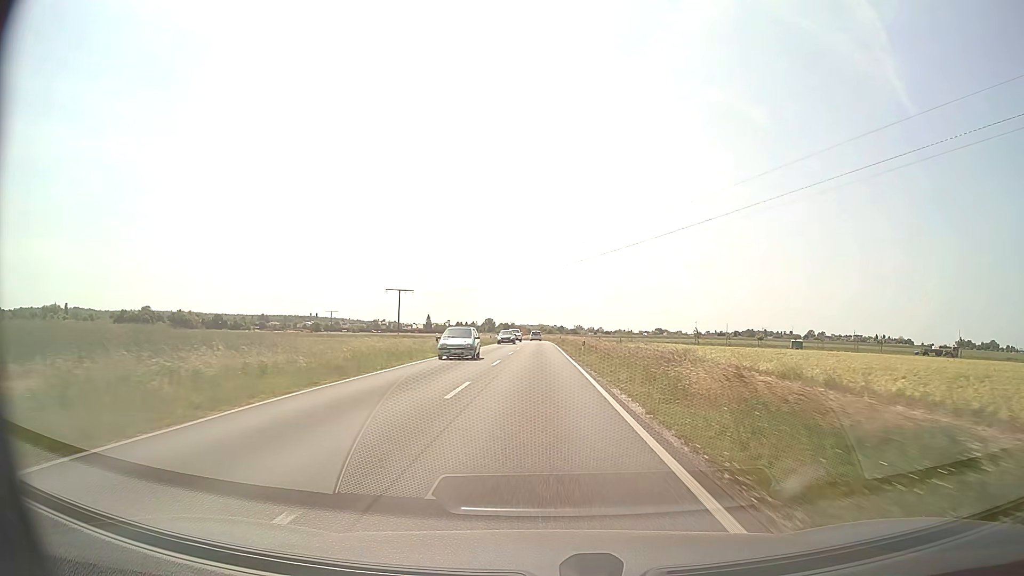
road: secondary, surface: asphalt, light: Day
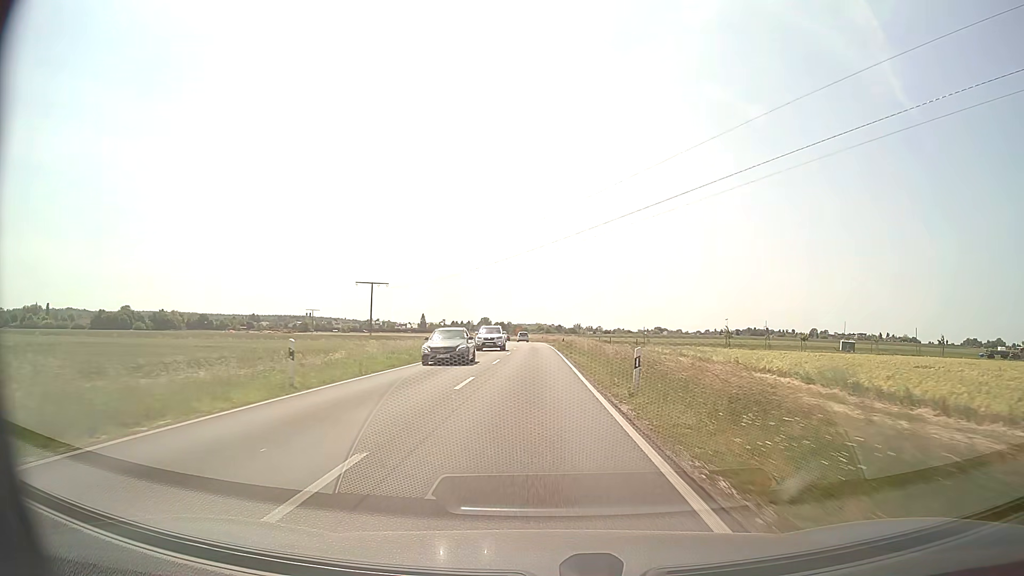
(+0.1, +21.6) m; 0°
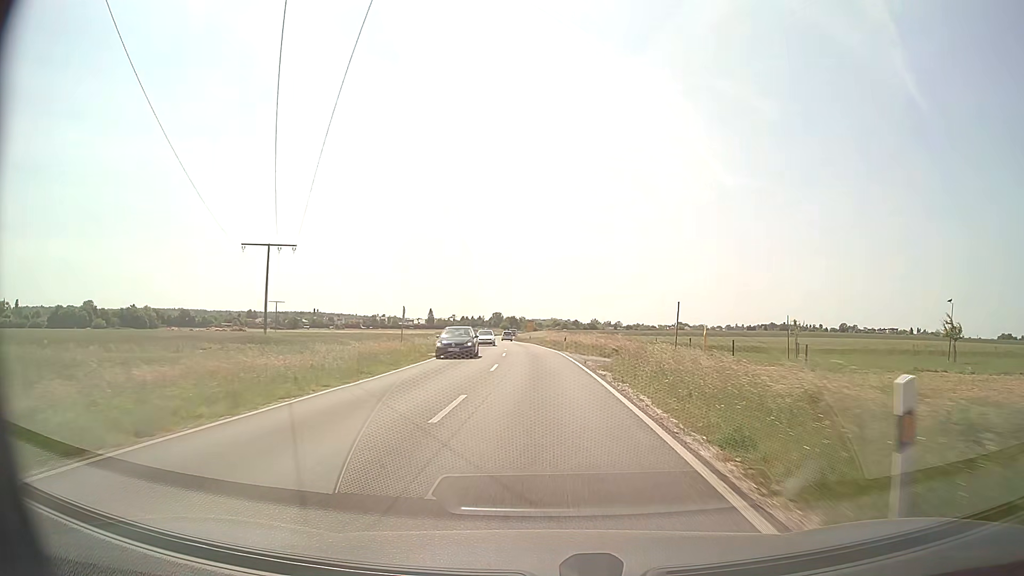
(-0.5, +53.8) m; -1°
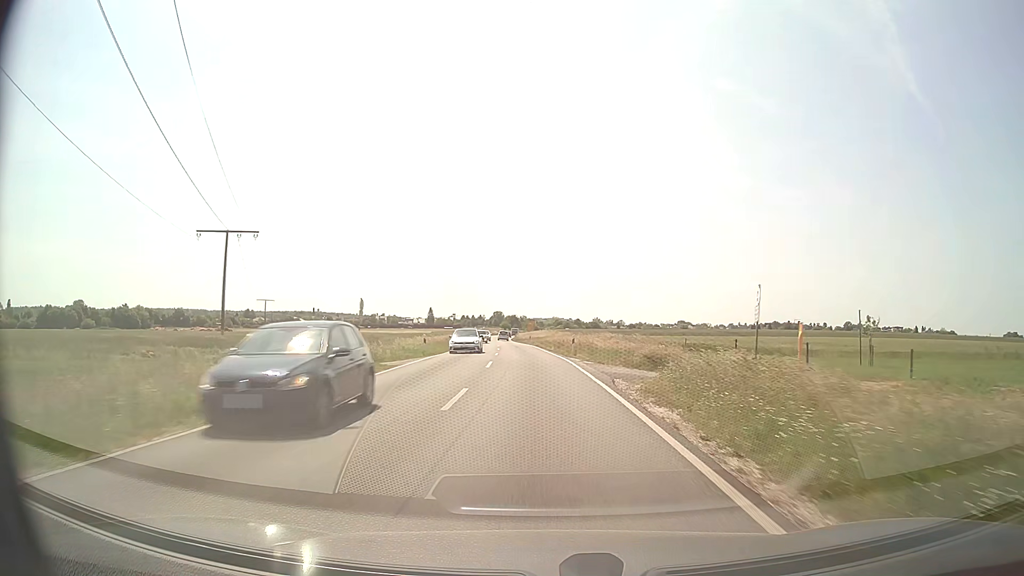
(0.0, +10.6) m; 0°
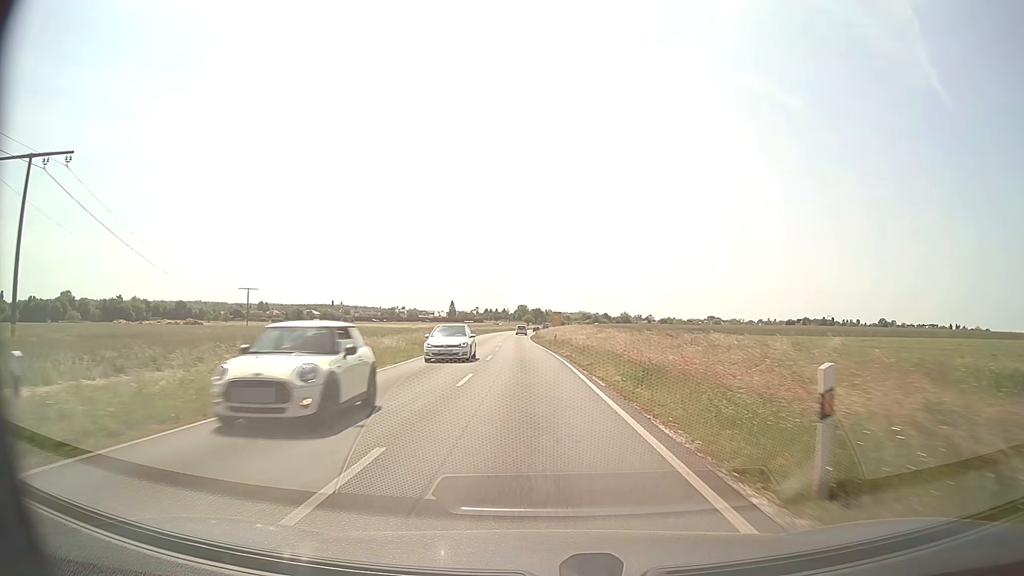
(-0.5, +31.4) m; -2°
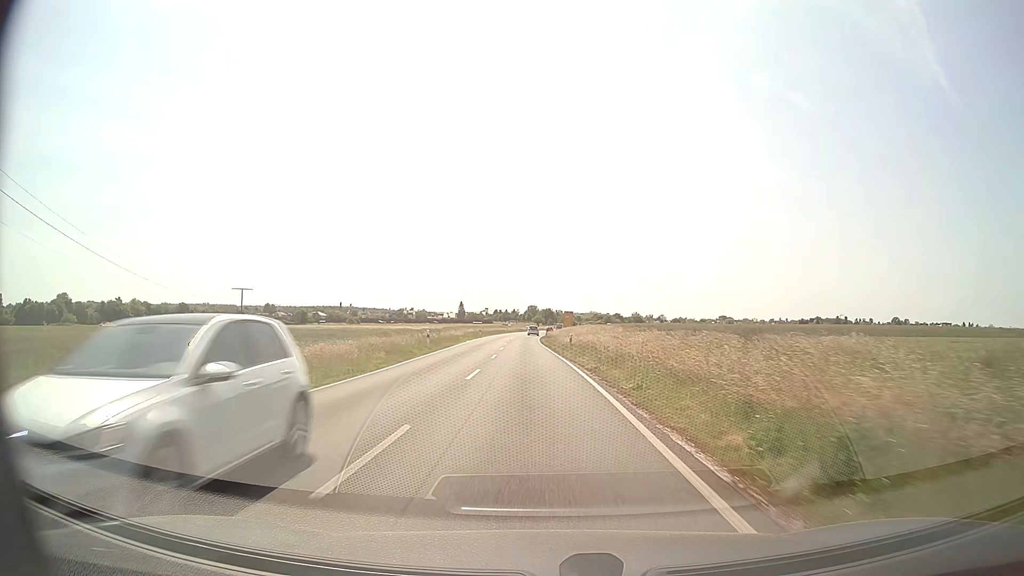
(-0.1, +10.4) m; -1°
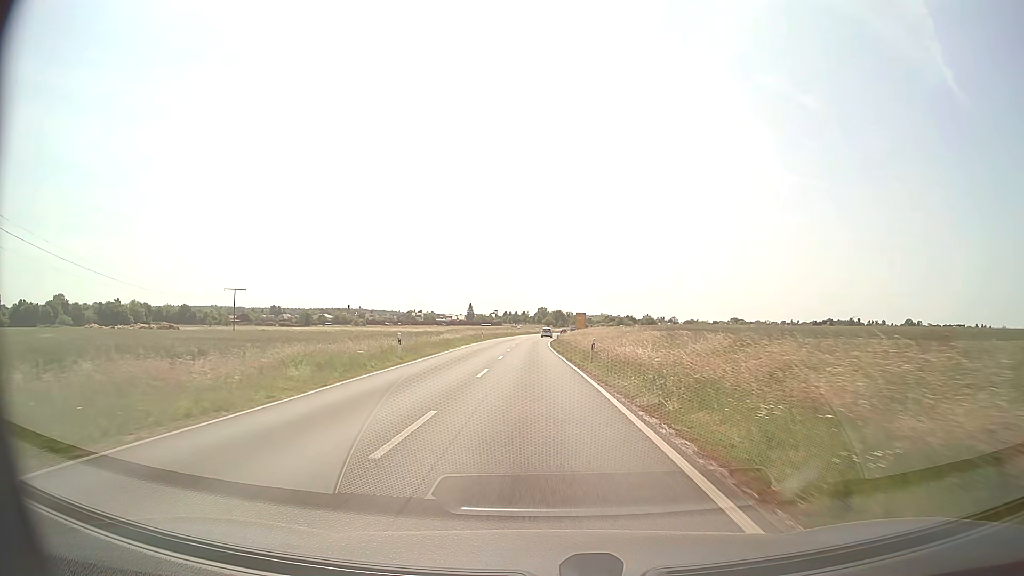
(-0.1, +10.4) m; -1°
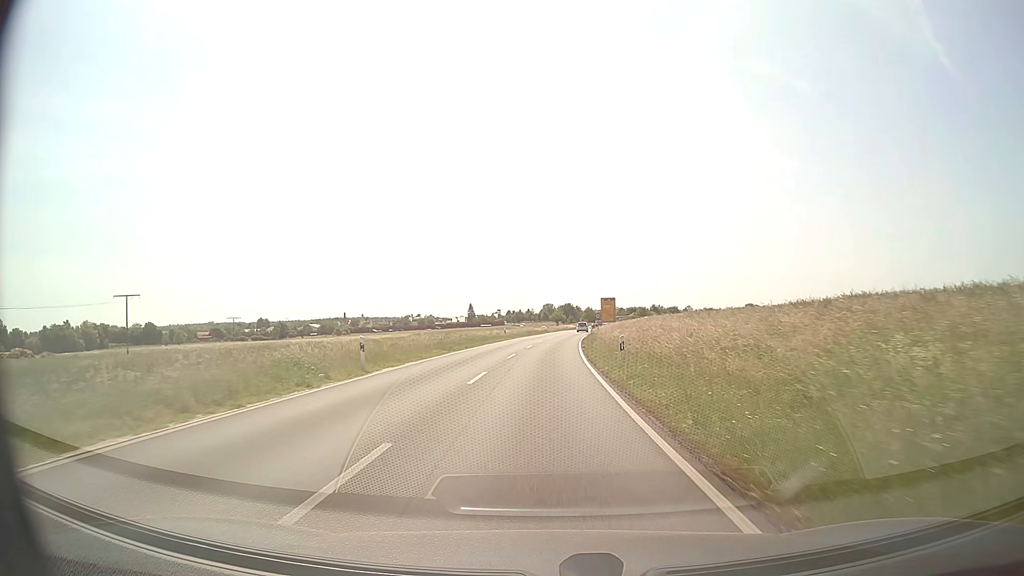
(-0.6, +51.3) m; 0°
(0, +10) (0, +20) (0, +30) (+1, +40) (+1, +50) (+2, +60) (+3, +70) (+3, +80) (+4, +90) (+5, +100) m
